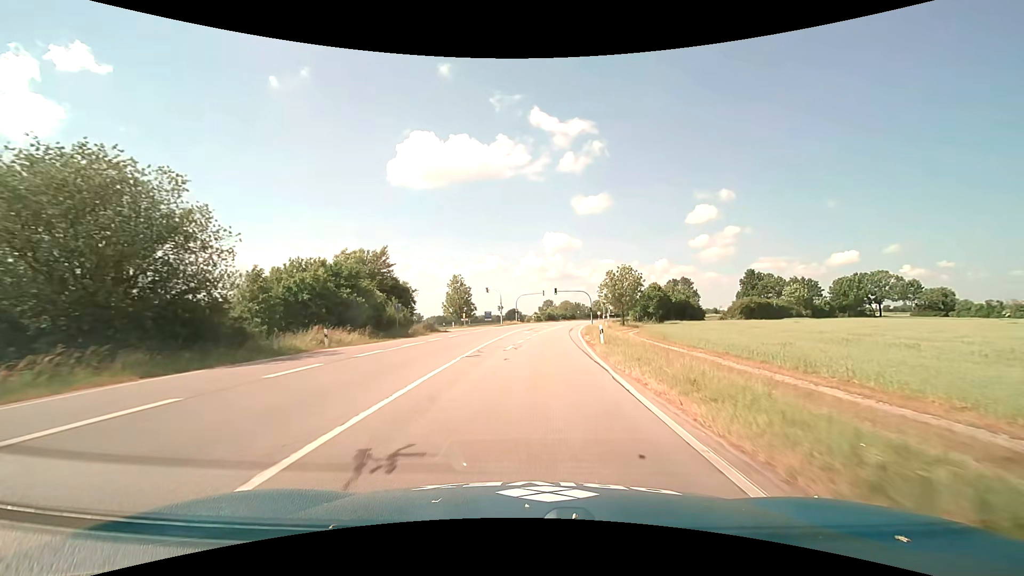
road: primary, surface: asphalt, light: Day
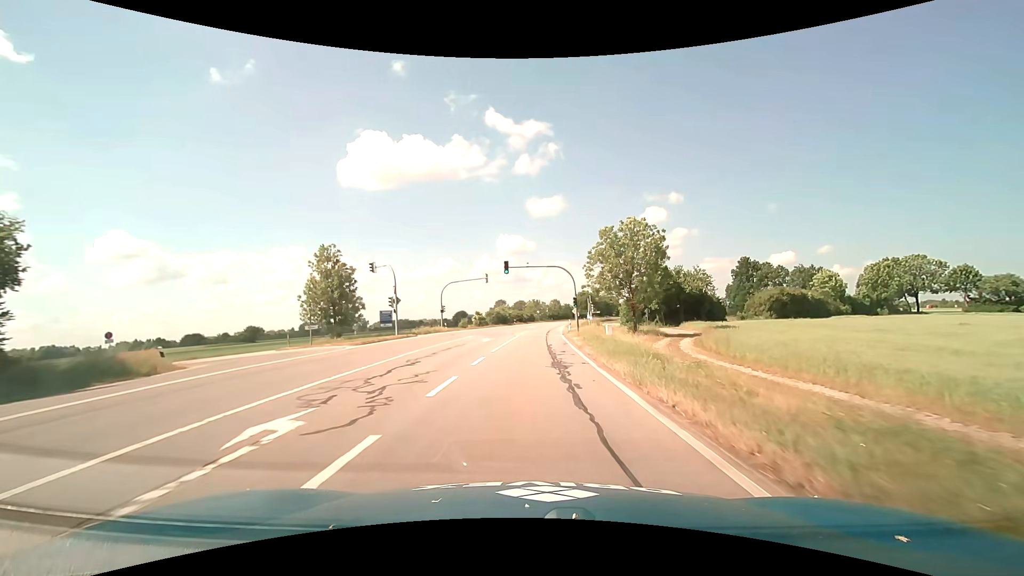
(+2.5, +42.4) m; +6°
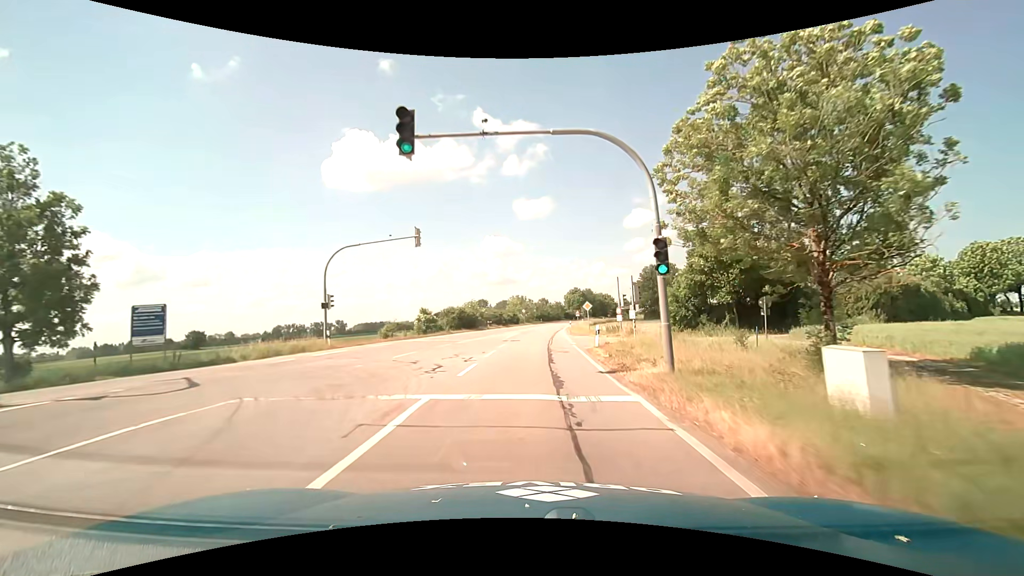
(+0.4, +32.0) m; +1°
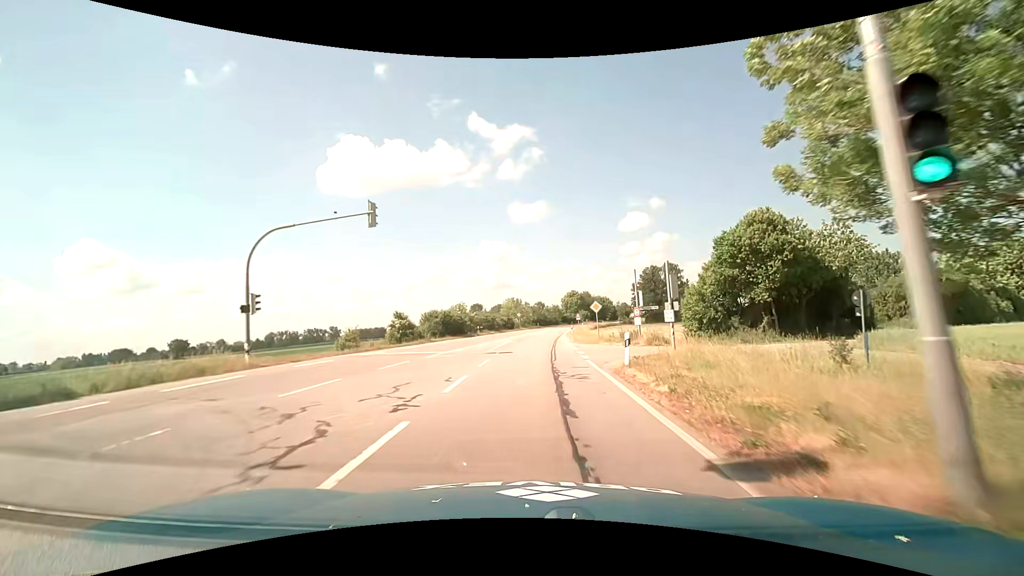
(+0.1, +8.0) m; +1°
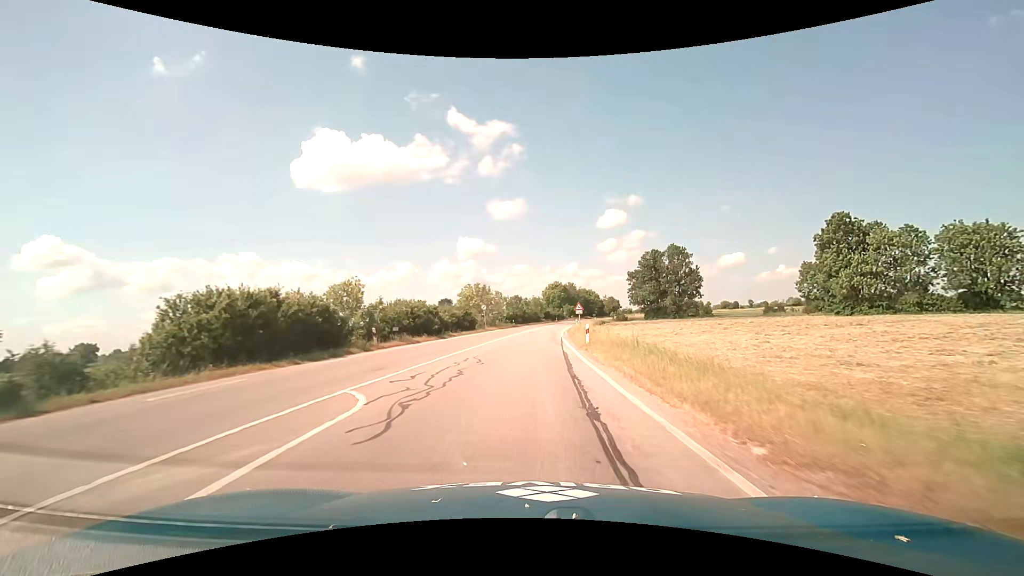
(+0.6, +31.8) m; +3°
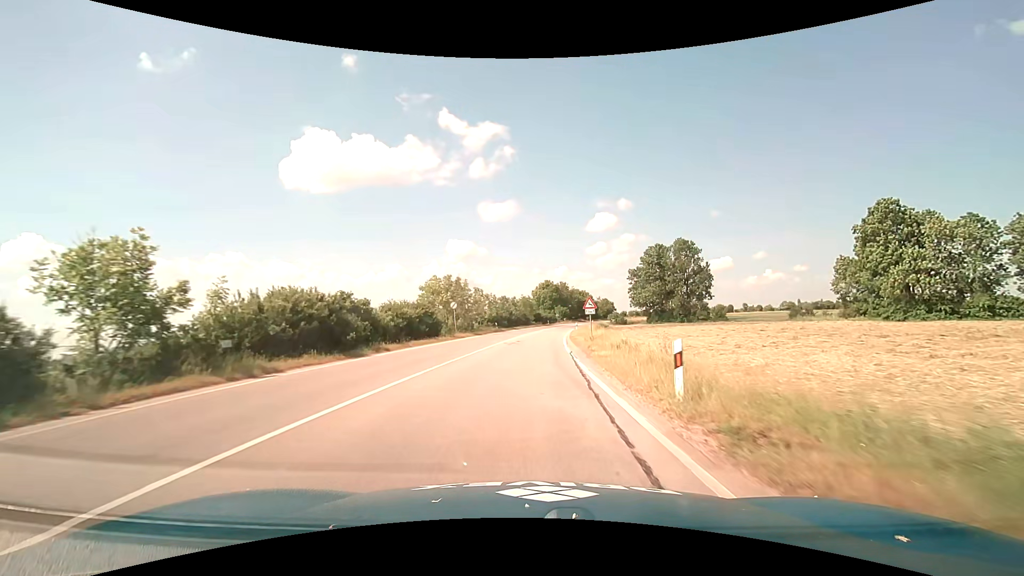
(+0.1, +16.2) m; +1°
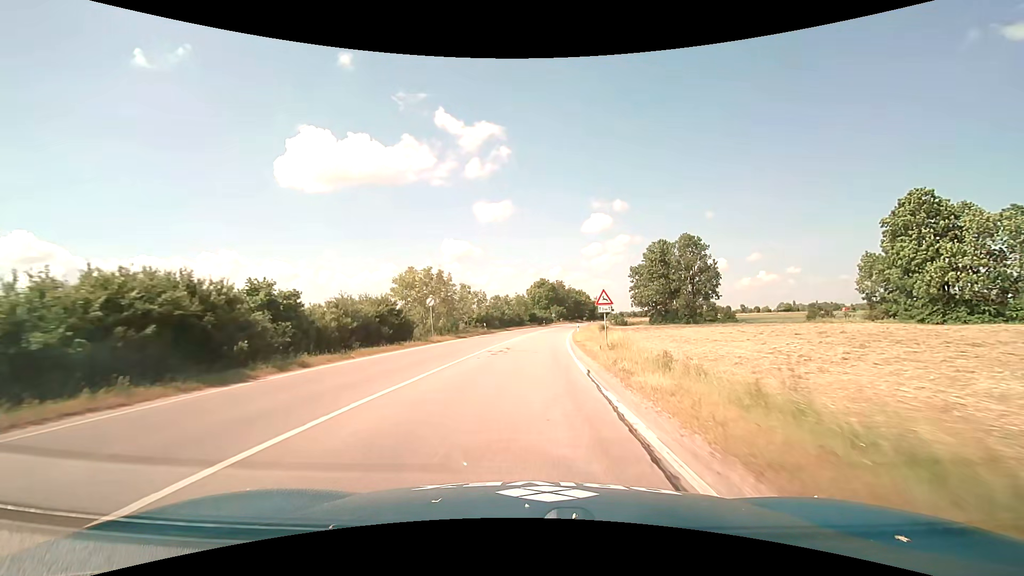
(0.0, +8.2) m; +1°
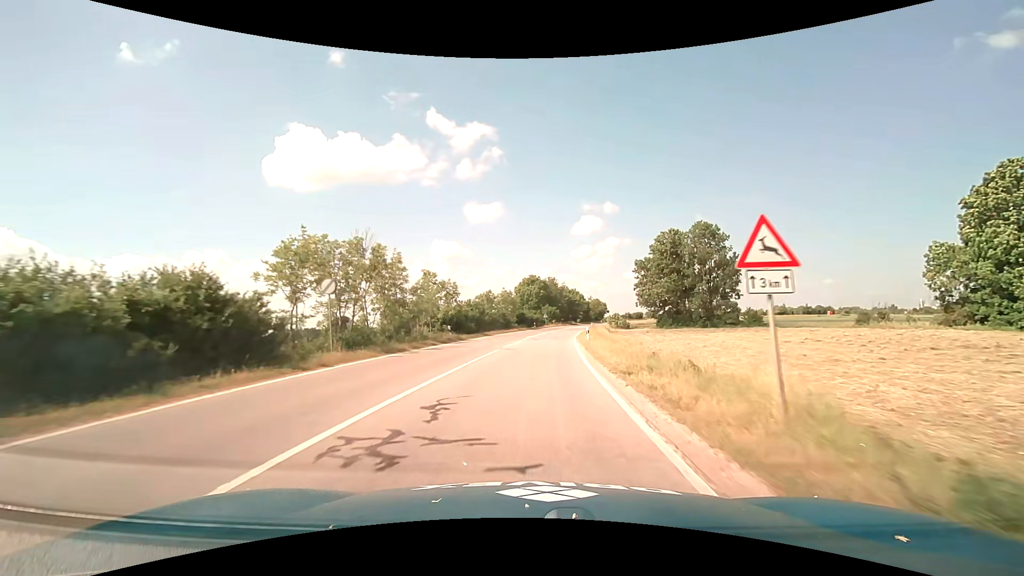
(+0.2, +16.7) m; +1°
(0, +10) (0, +20) (+1, +30) (+2, +40) (+3, +50) (+4, +60) (+5, +70) (+7, +80) (+8, +89) (+10, +99) m
